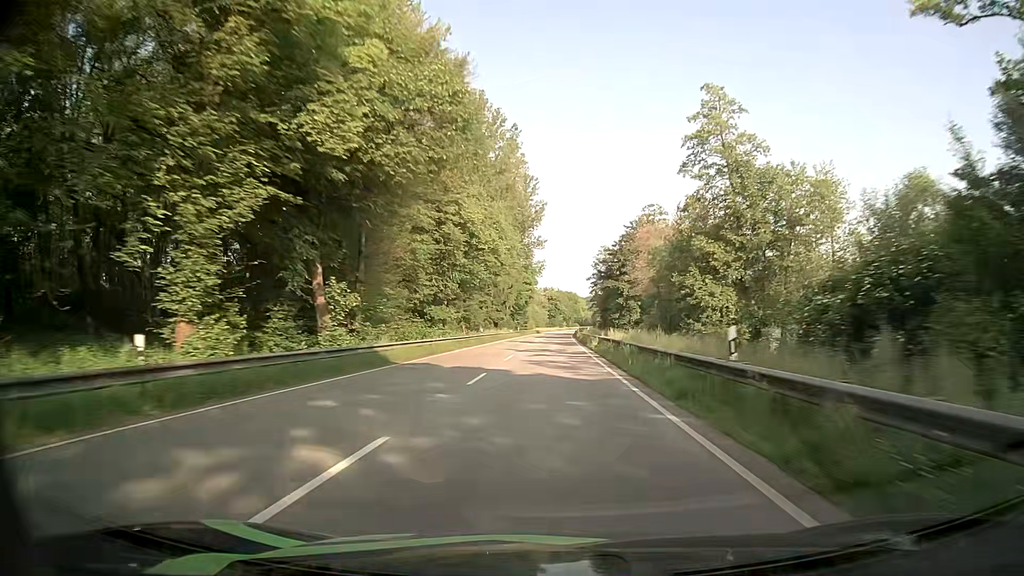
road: primary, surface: asphalt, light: Day
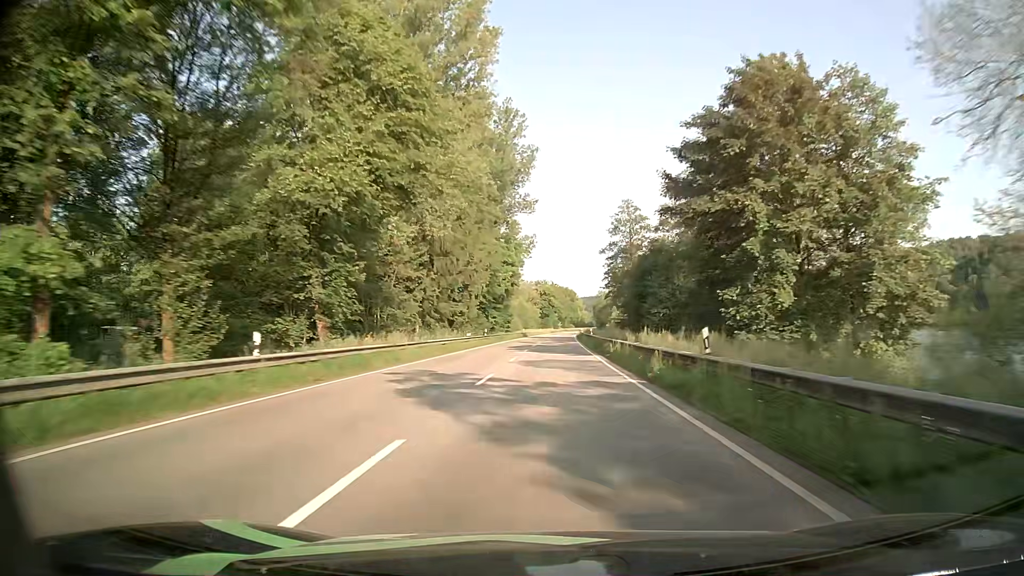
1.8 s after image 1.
(+0.2, +47.9) m; +1°
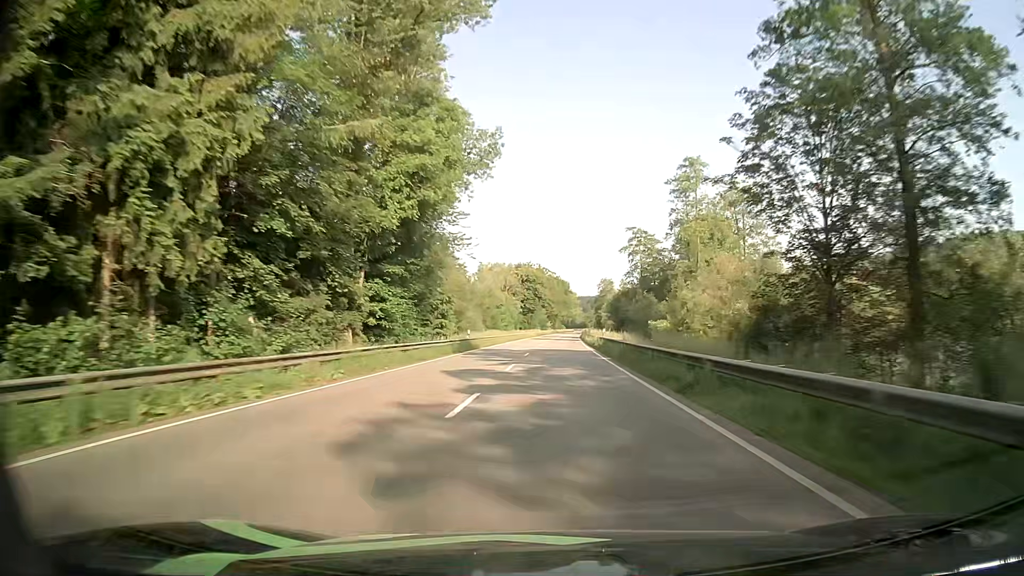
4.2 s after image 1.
(+0.4, +65.5) m; +1°
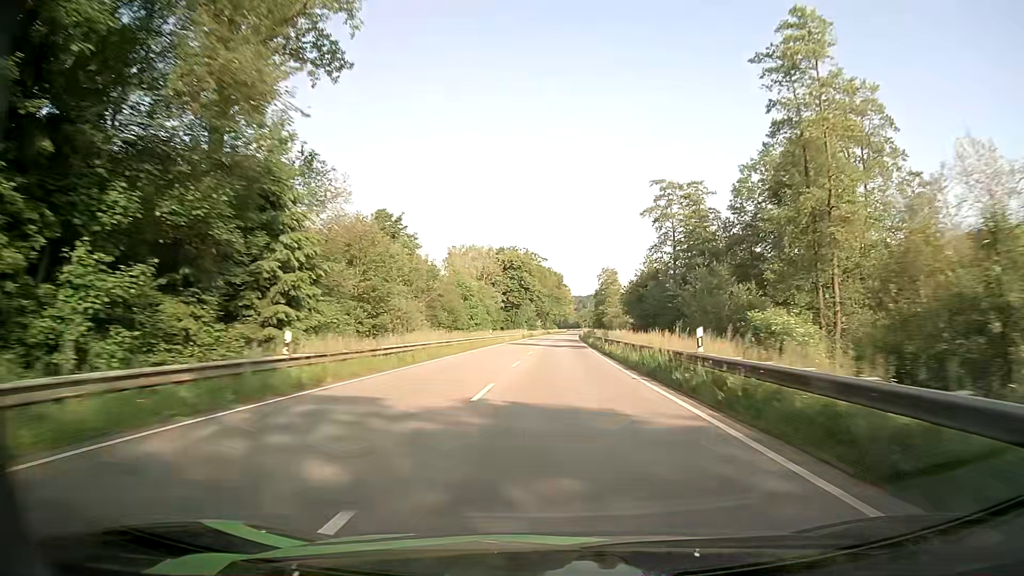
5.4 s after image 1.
(+0.3, +33.4) m; +1°
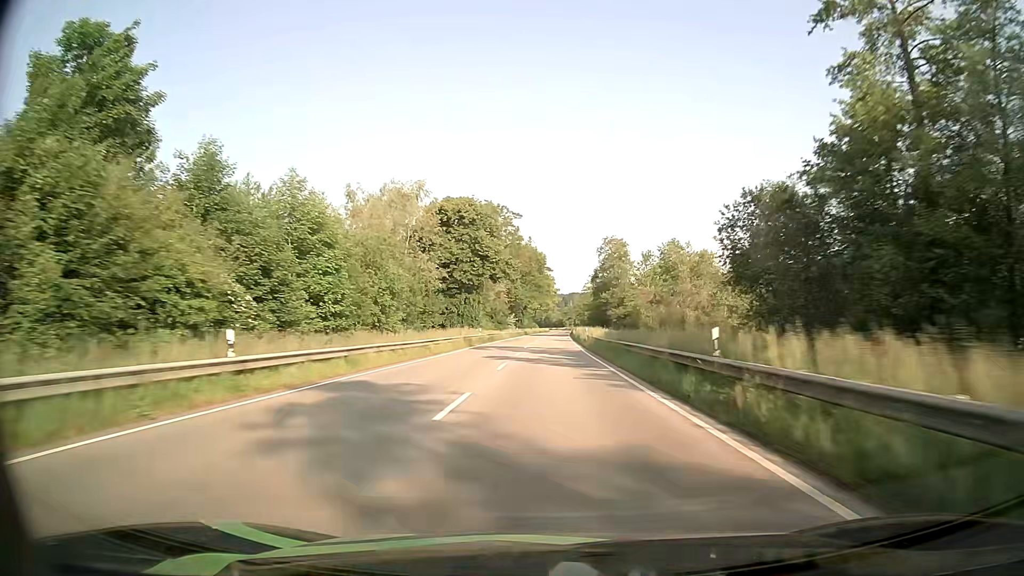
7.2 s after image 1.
(+0.8, +50.5) m; +2°
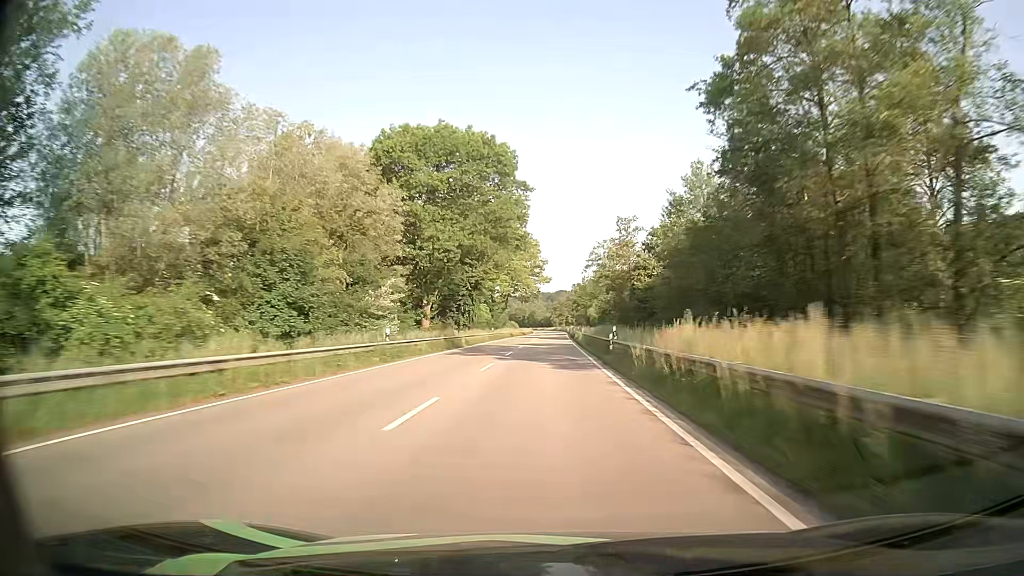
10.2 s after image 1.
(+1.0, +84.7) m; +1°
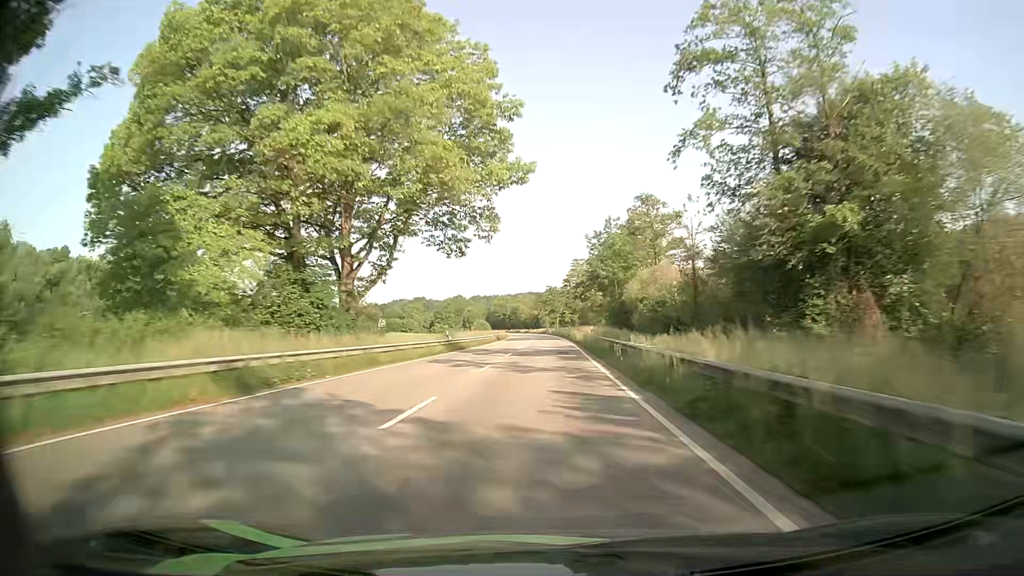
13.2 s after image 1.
(+0.7, +83.4) m; +1°
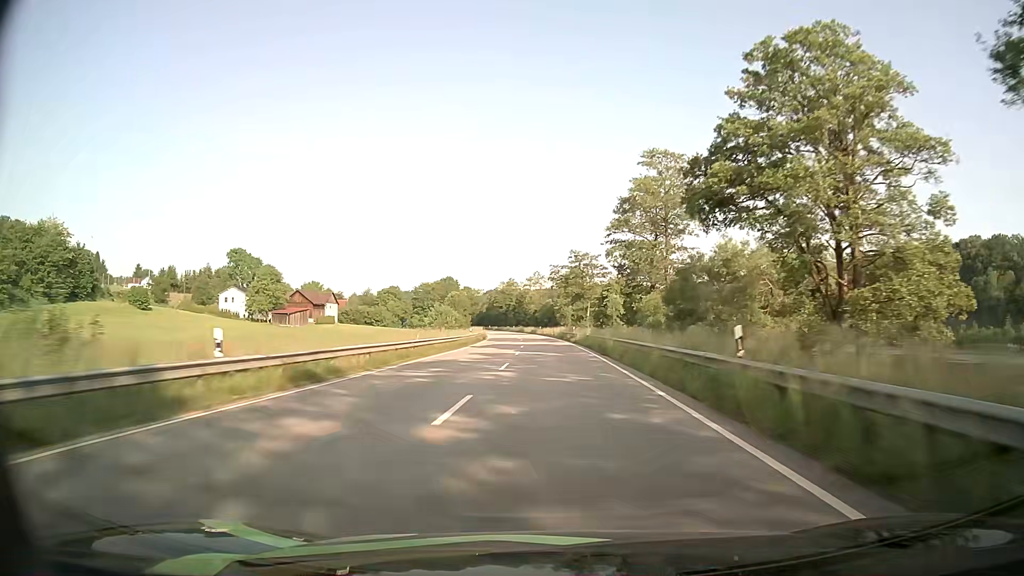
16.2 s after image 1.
(-0.2, +83.1) m; -1°
(0, +10) (0, +20) (0, +30) (0, +40) (-1, +50) (-1, +60) (-2, +70) (-2, +80) (-3, +90) (-4, +100) m
